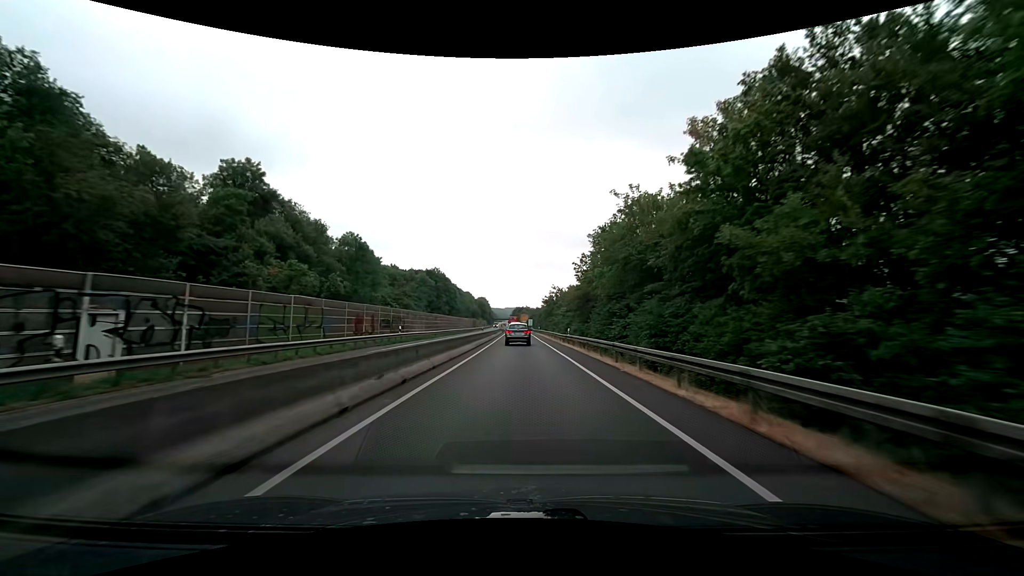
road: trunk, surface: asphalt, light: Day
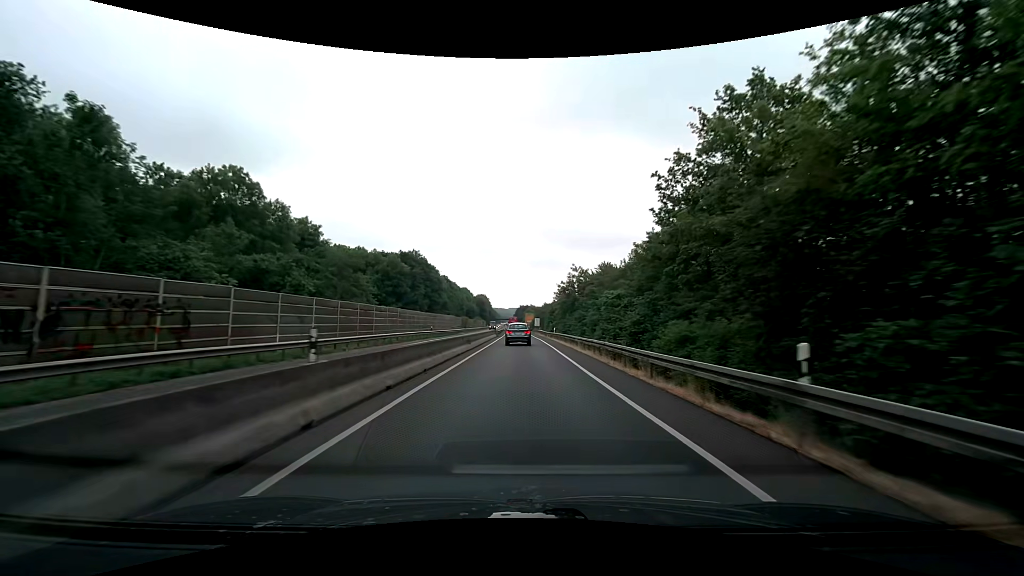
(-0.1, +33.5) m; 0°
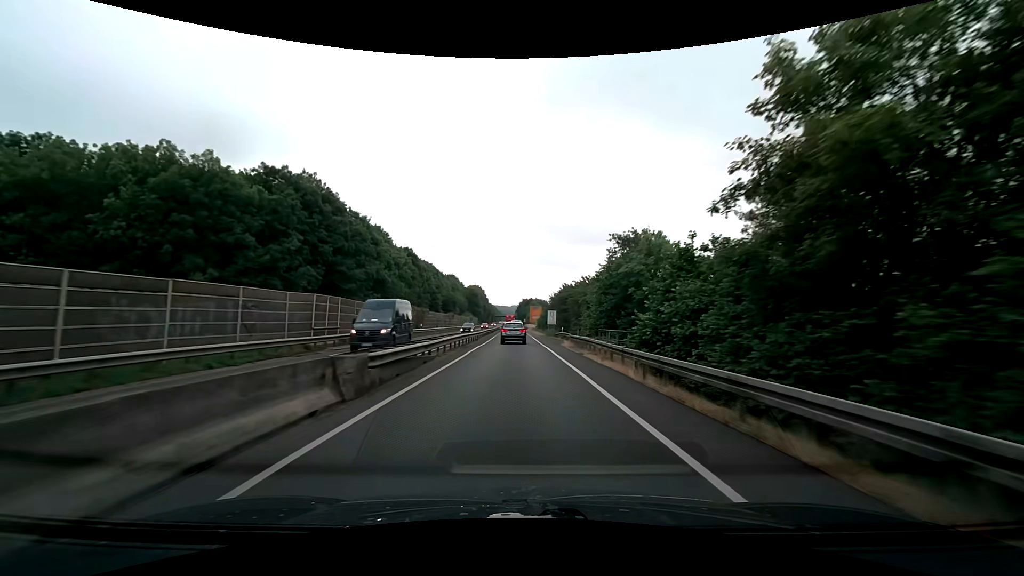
(-0.5, +55.4) m; -1°
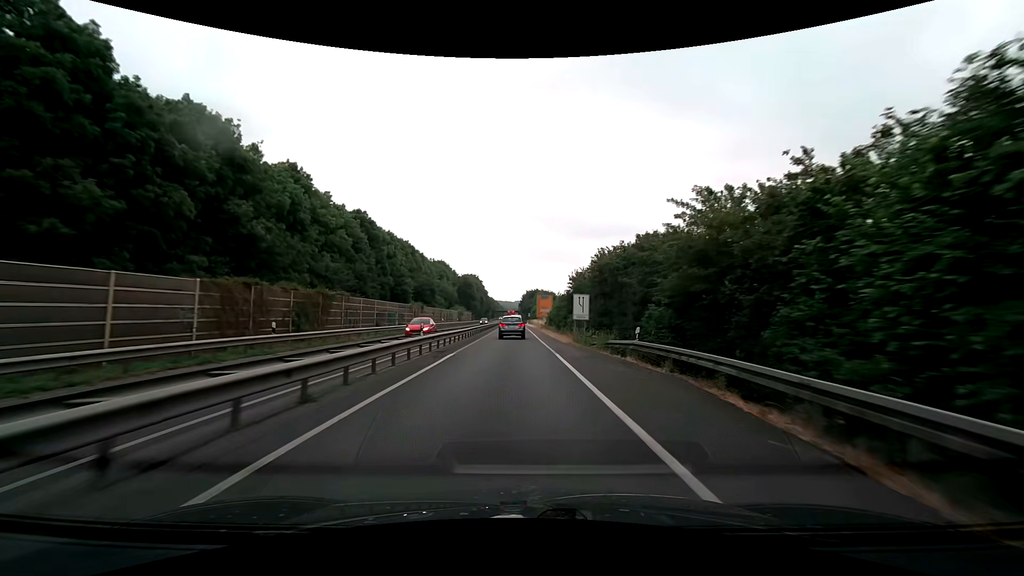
(0.0, +32.9) m; -1°
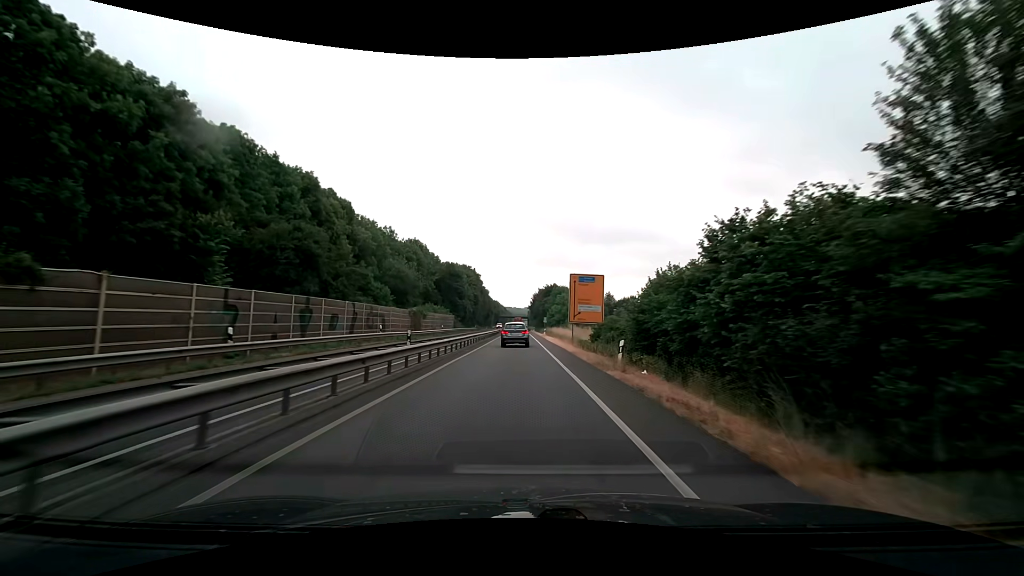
(-0.1, +52.8) m; -1°
(0, +10) (0, +20) (0, +30) (0, +40) (0, +50) (0, +60) (0, +70) (0, +80) (0, +90) (0, +100) m
